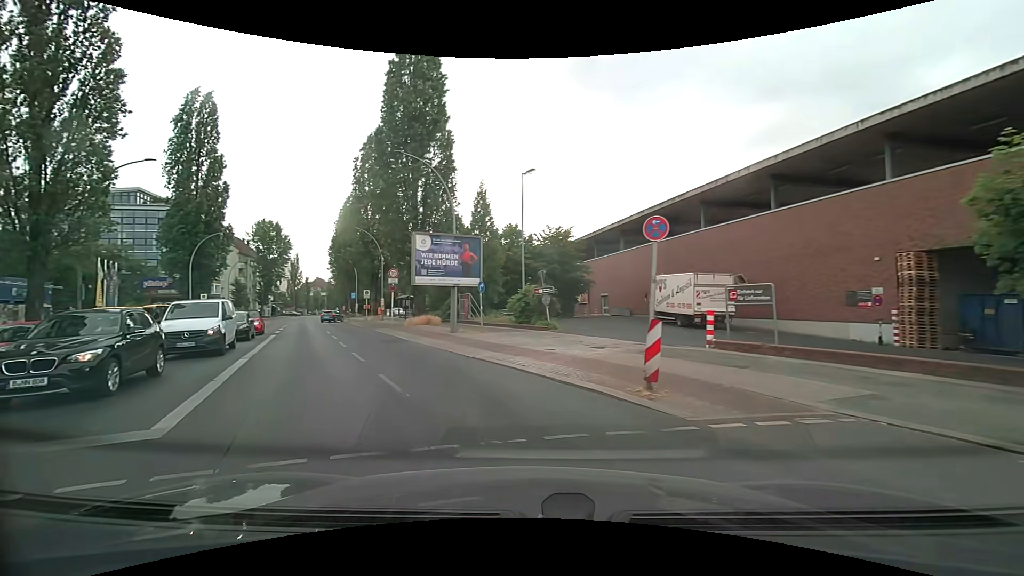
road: secondary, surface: asphalt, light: Day
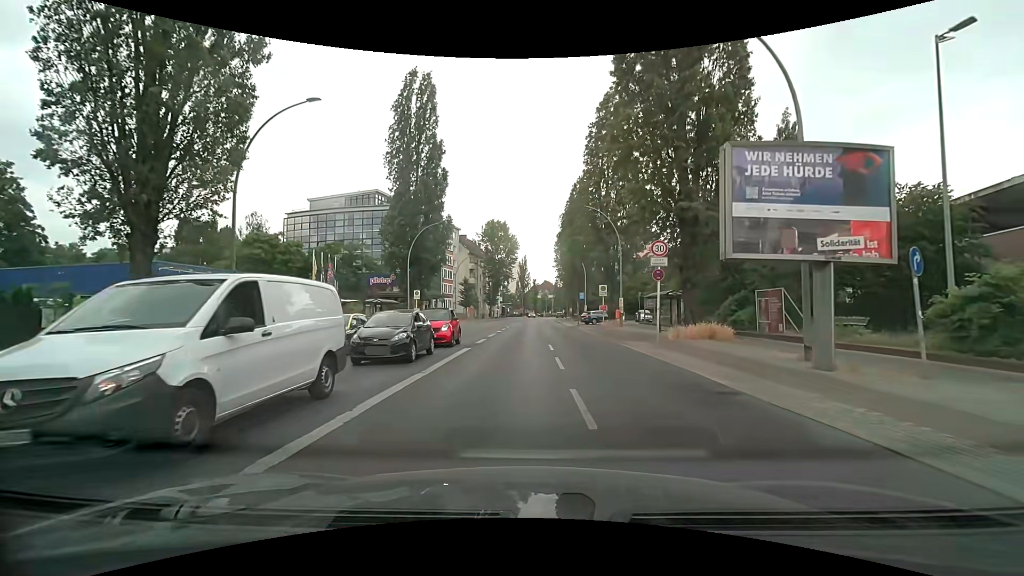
(-4.2, +13.9) m; -25°
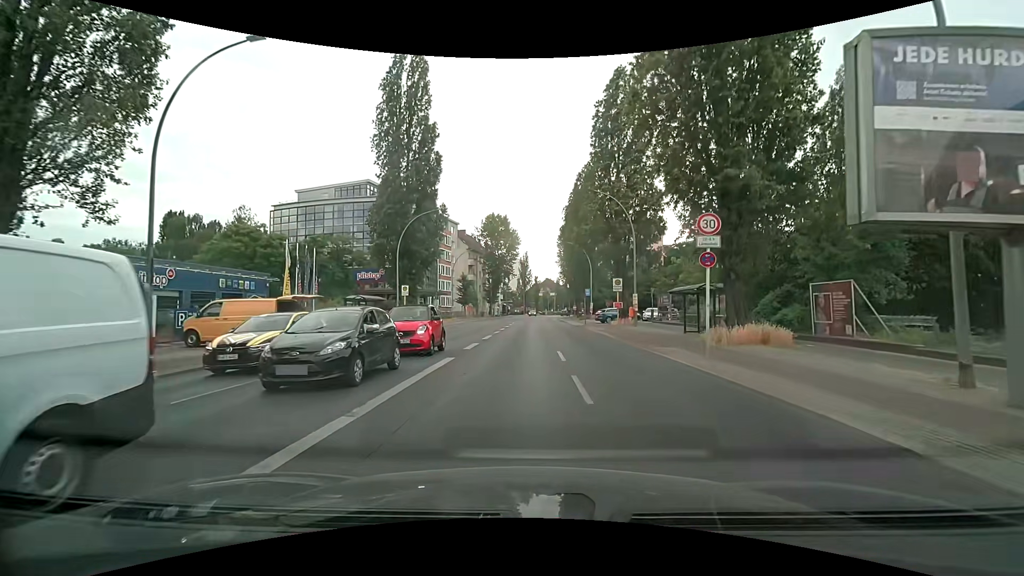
(0.0, +4.7) m; 0°
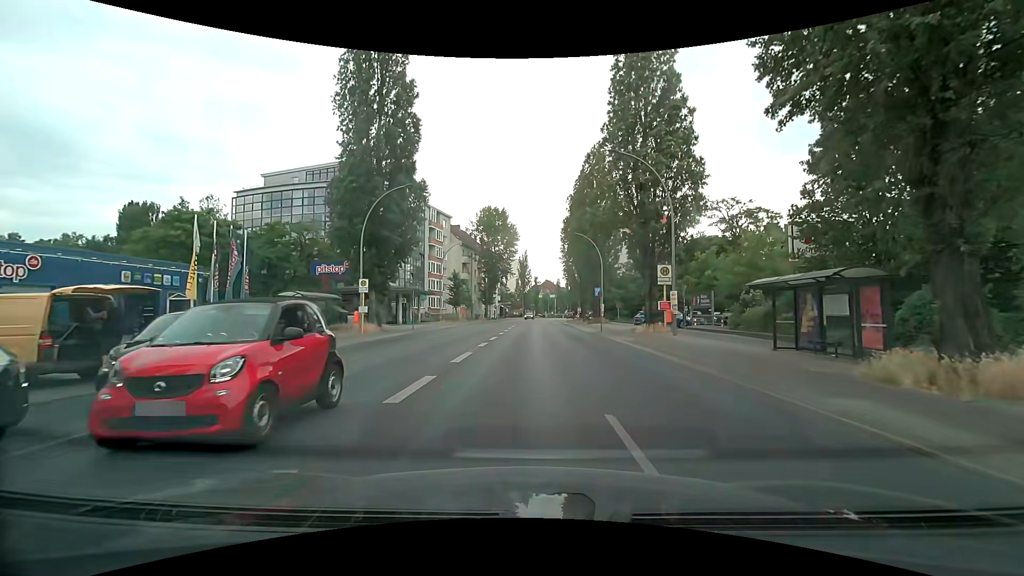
(0.0, +9.6) m; 0°
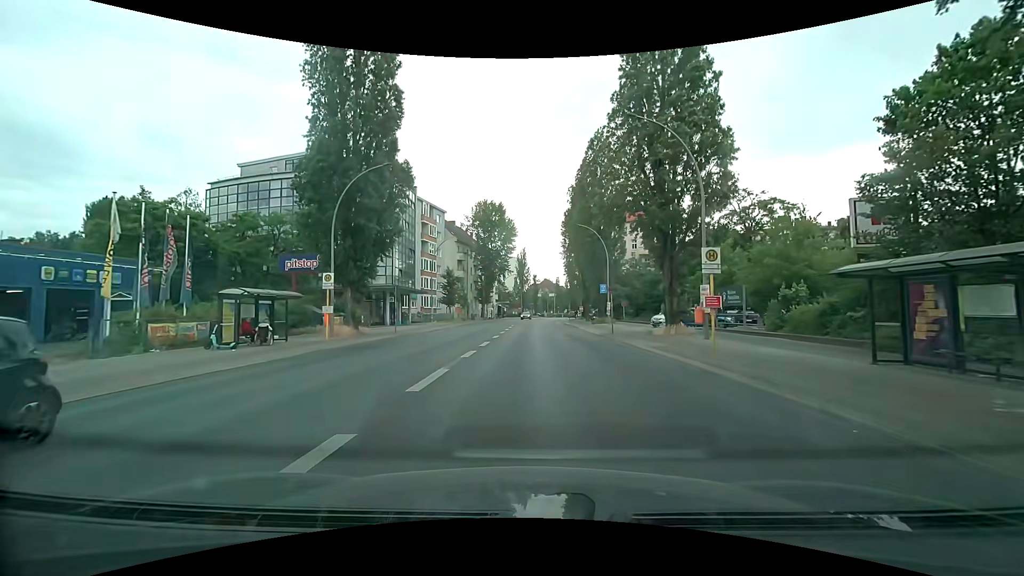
(0.0, +4.9) m; 0°
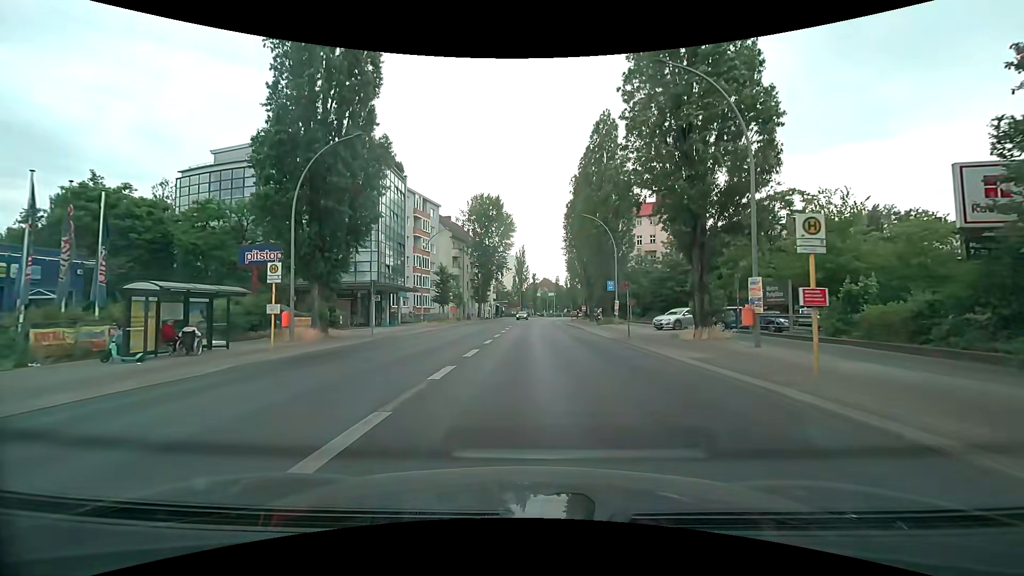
(0.0, +4.9) m; 0°
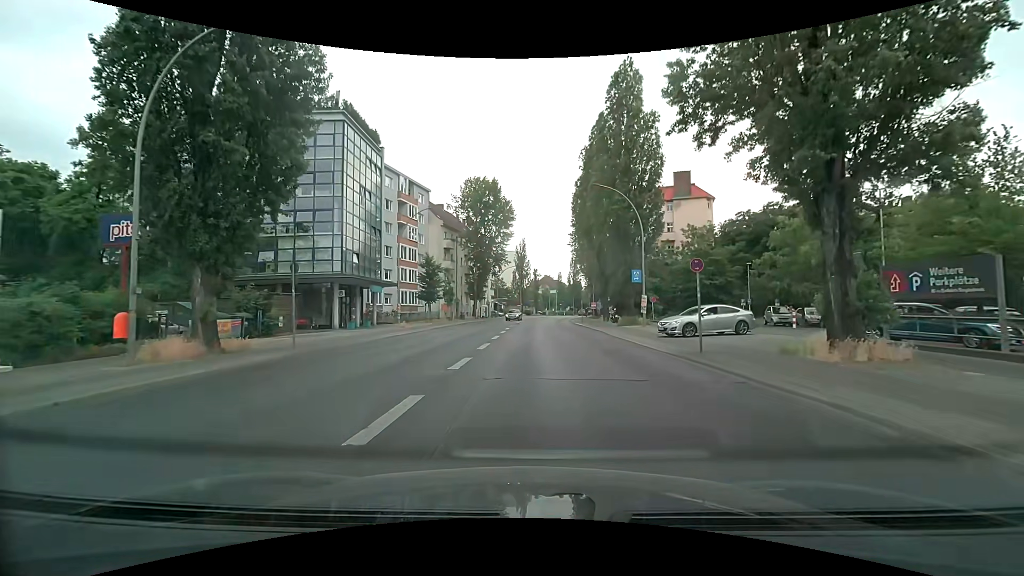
(0.0, +10.0) m; +1°
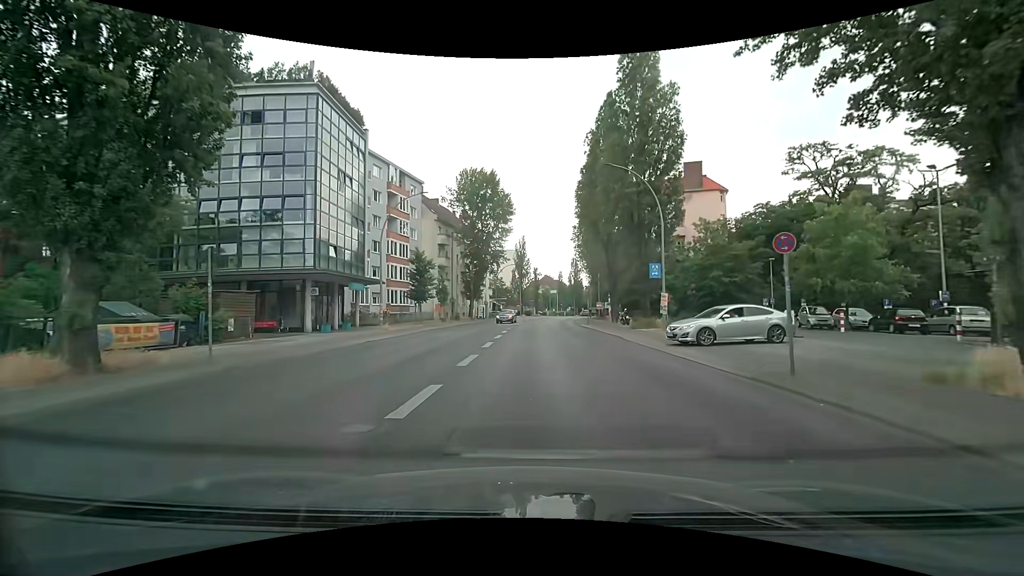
(0.0, +5.1) m; 0°
(0, +10) (0, +20) (0, +30) (+1, +40) (+1, +50) (+2, +60) (+3, +70) (+4, +80) (+6, +90) (+8, +99) m
